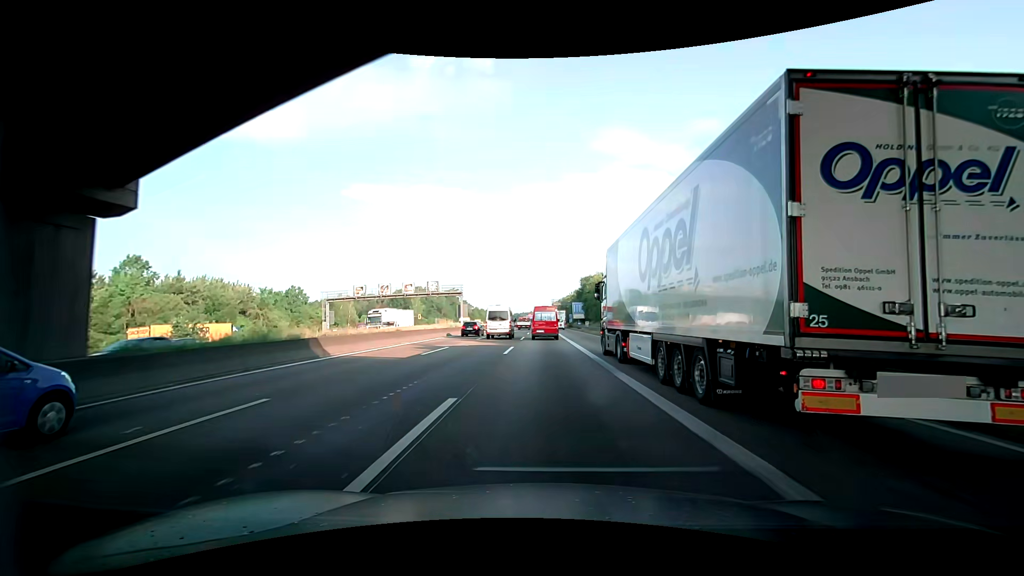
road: motorway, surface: asphalt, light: Day
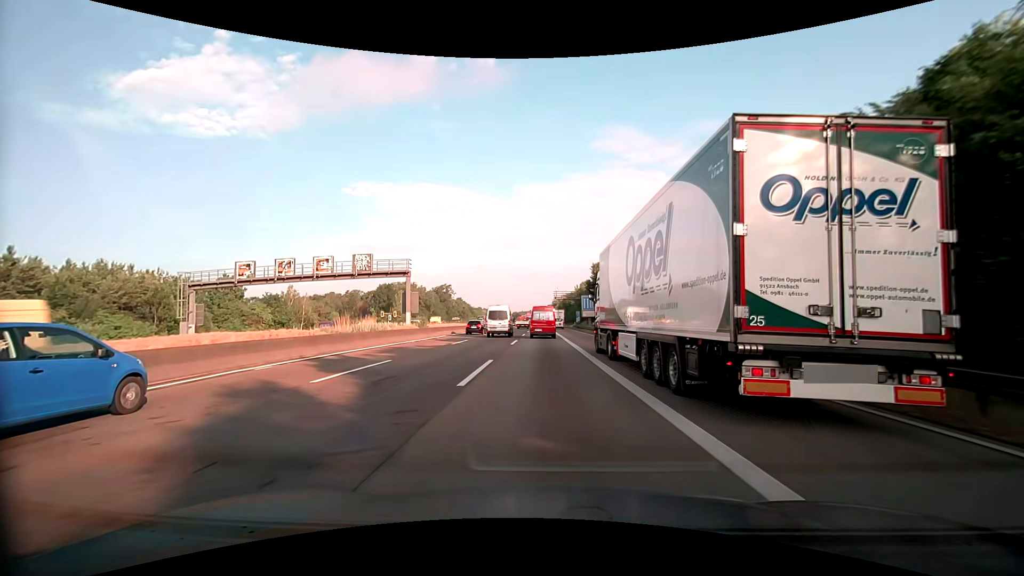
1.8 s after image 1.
(+0.2, +28.0) m; +1°
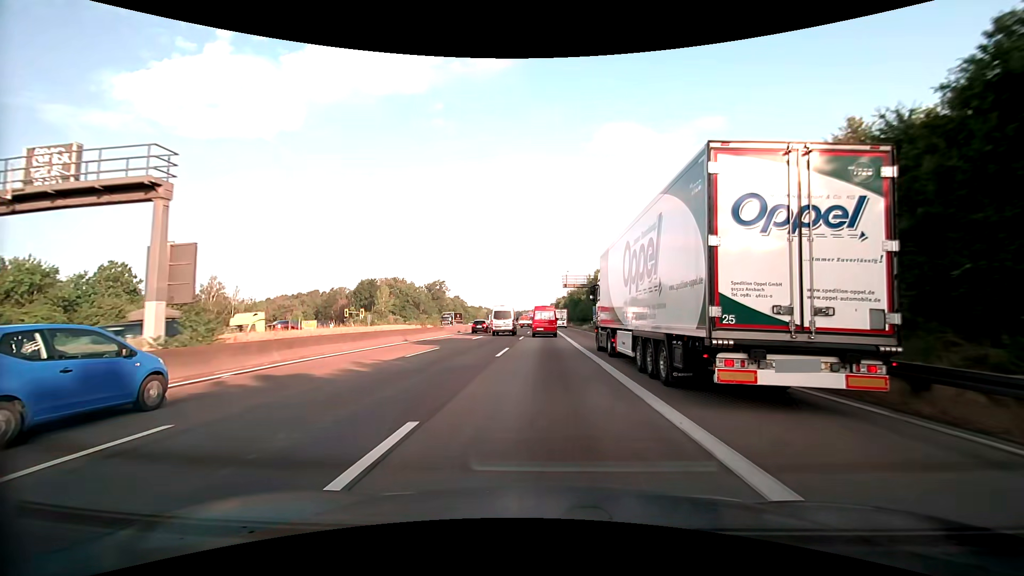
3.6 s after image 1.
(-0.1, +28.4) m; 0°
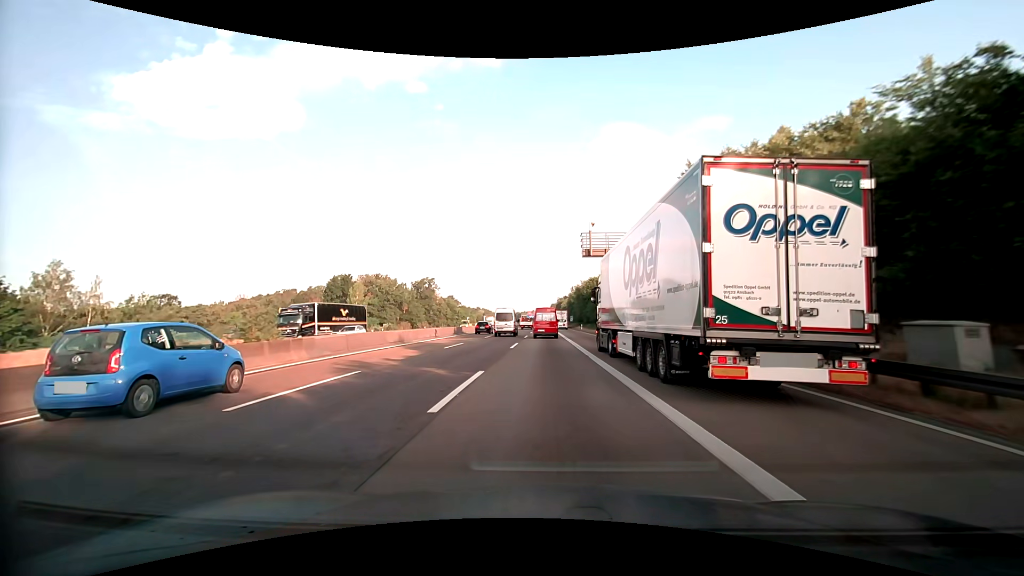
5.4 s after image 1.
(0.0, +28.9) m; 0°
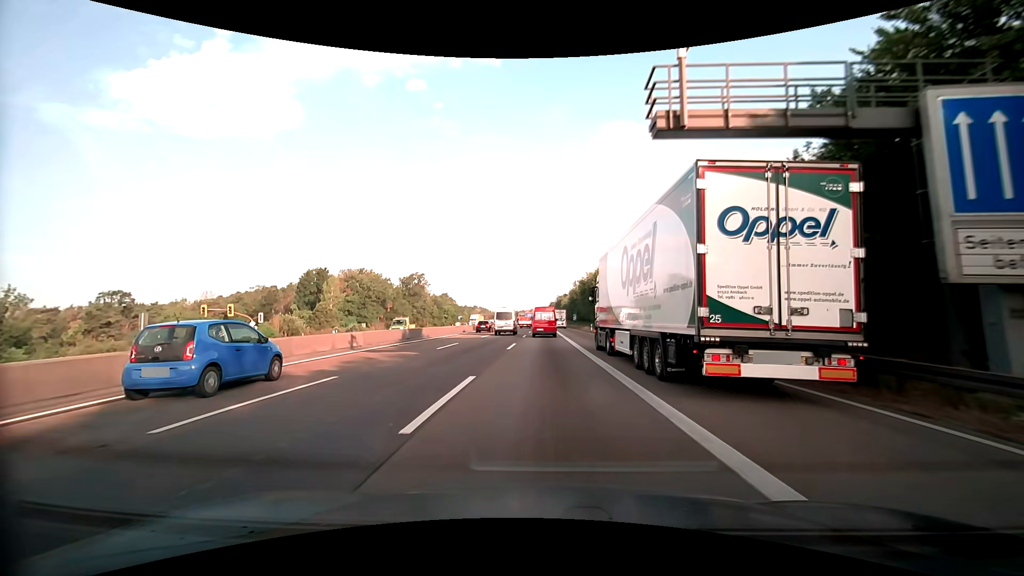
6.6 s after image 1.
(0.0, +19.6) m; 0°
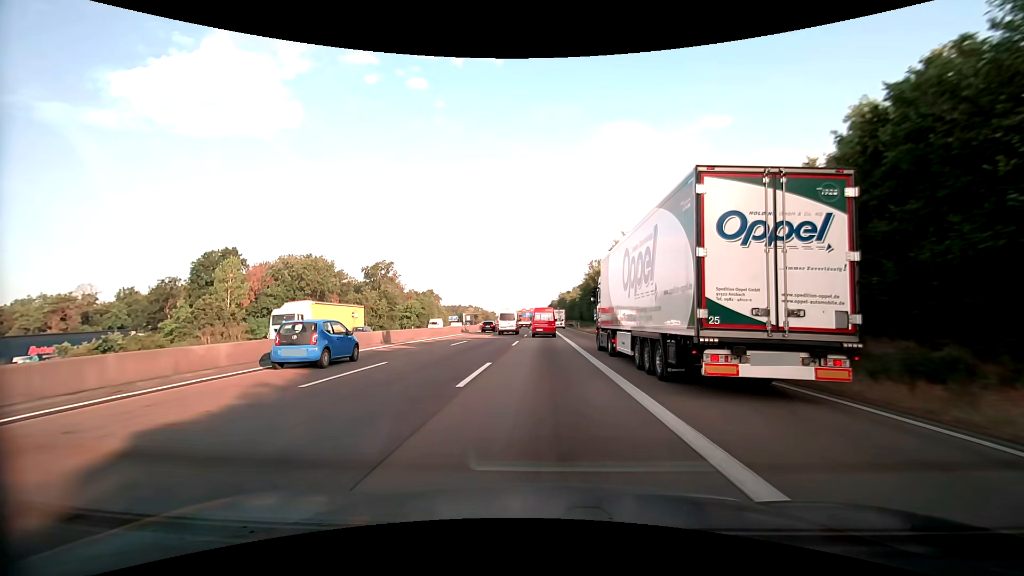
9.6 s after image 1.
(+0.2, +49.8) m; 0°
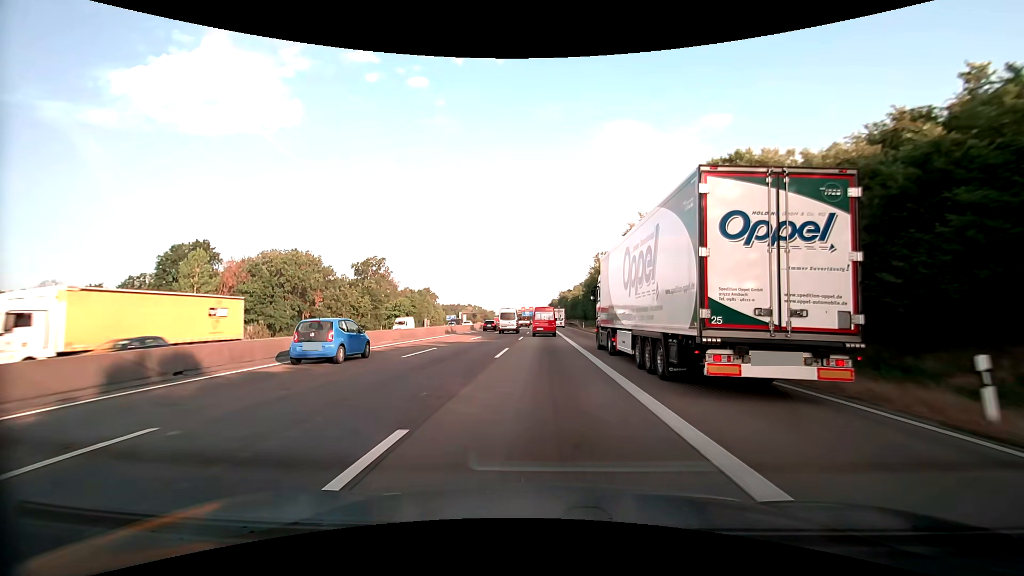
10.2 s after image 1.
(0.0, +10.1) m; 0°
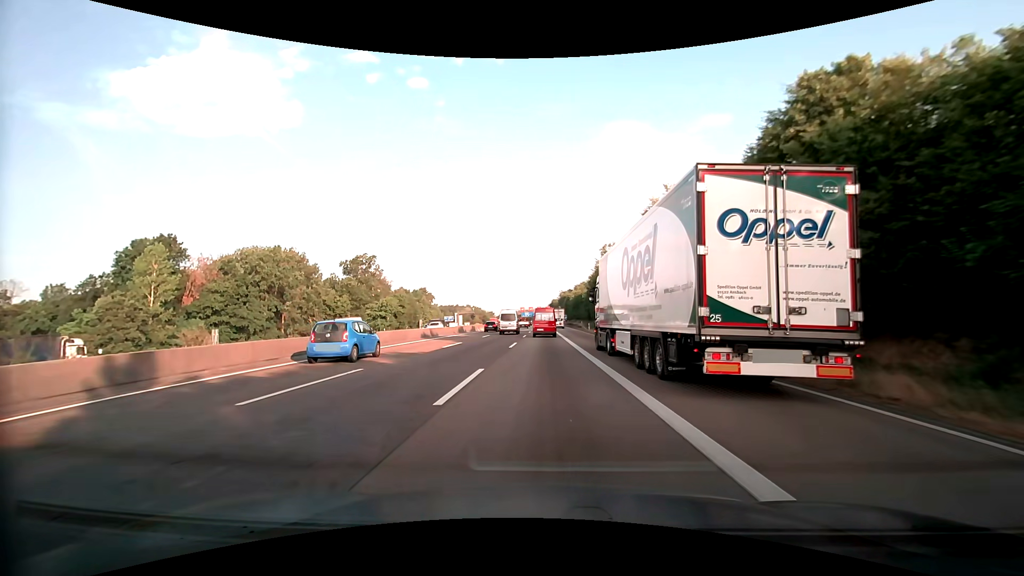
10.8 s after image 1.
(0.0, +10.2) m; 0°
(0, +10) (0, +20) (0, +30) (0, +40) (0, +50) (0, +60) (0, +70) (0, +80) (-1, +90) (-1, +100) m
